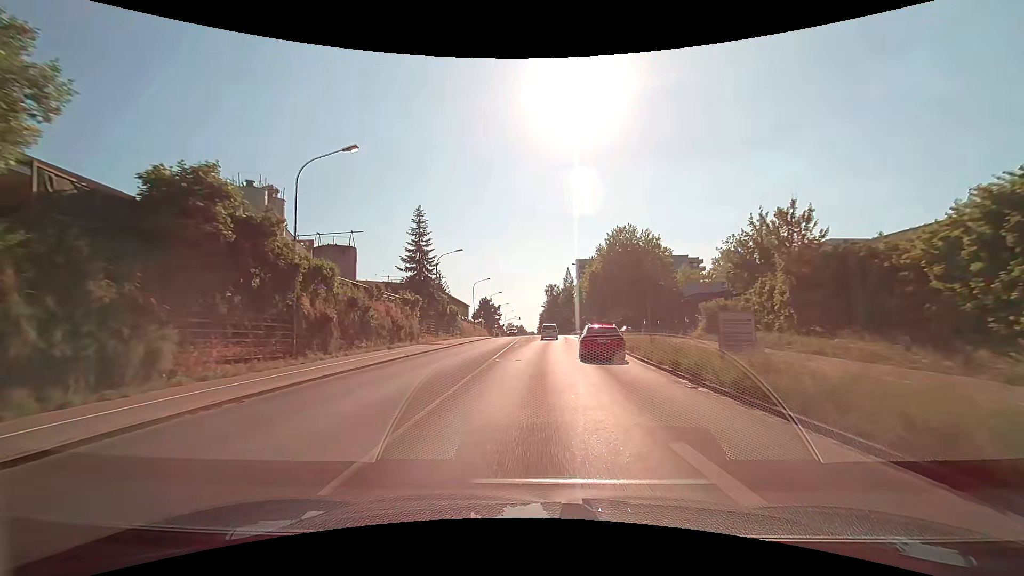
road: tertiary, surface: asphalt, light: Day
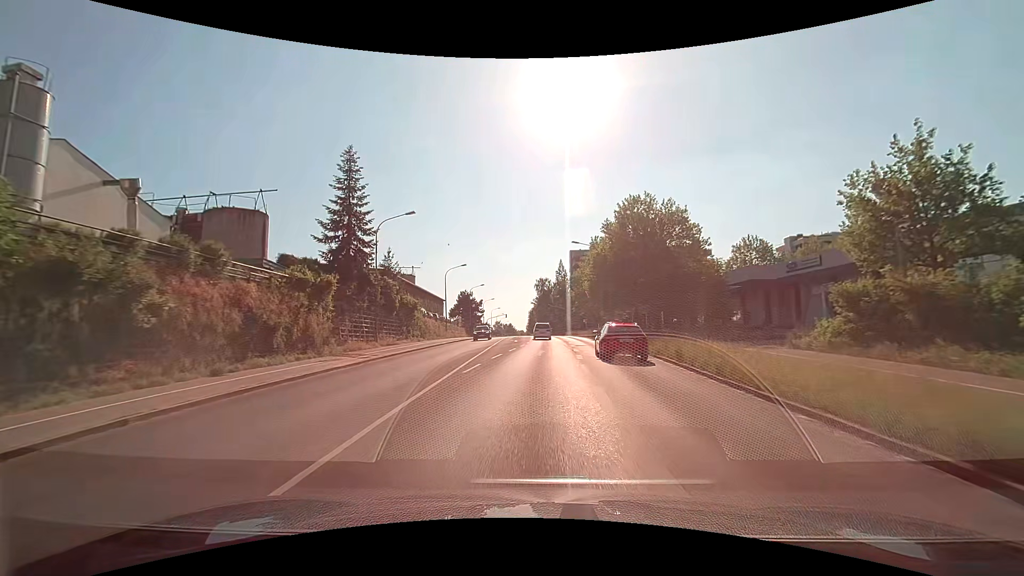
(+0.1, +19.1) m; +1°
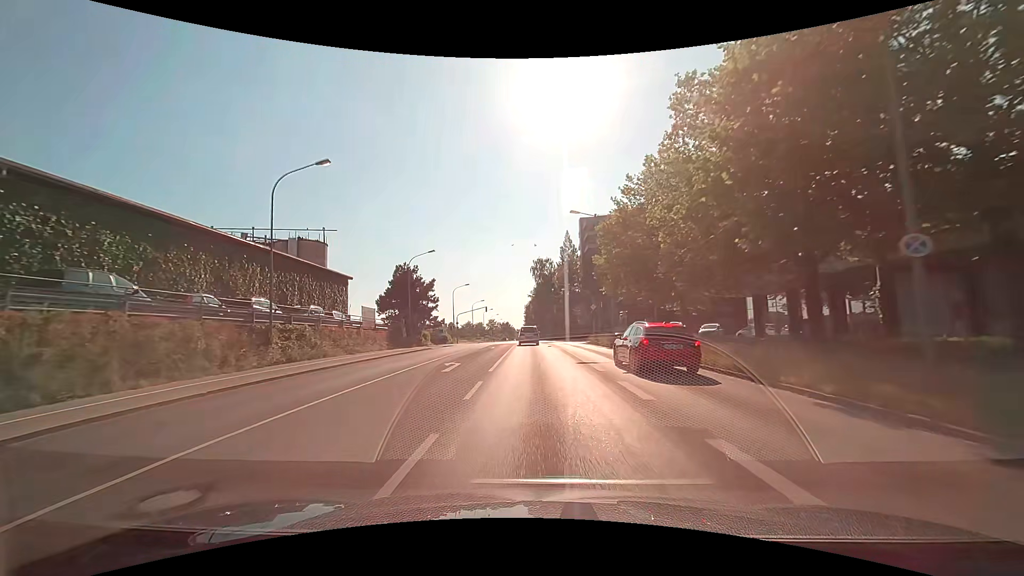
(+0.7, +46.8) m; 0°
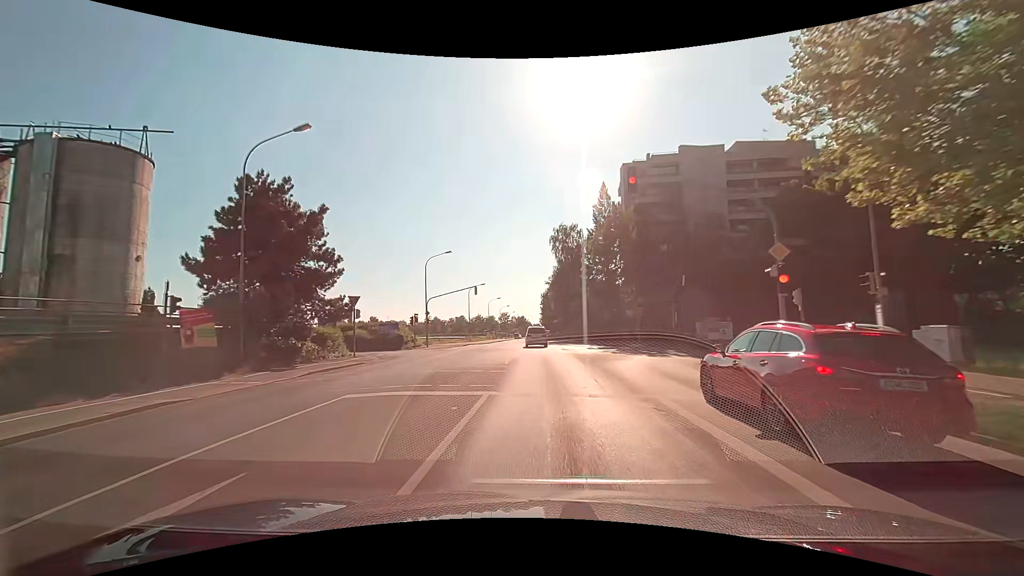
(-0.6, +35.2) m; -2°
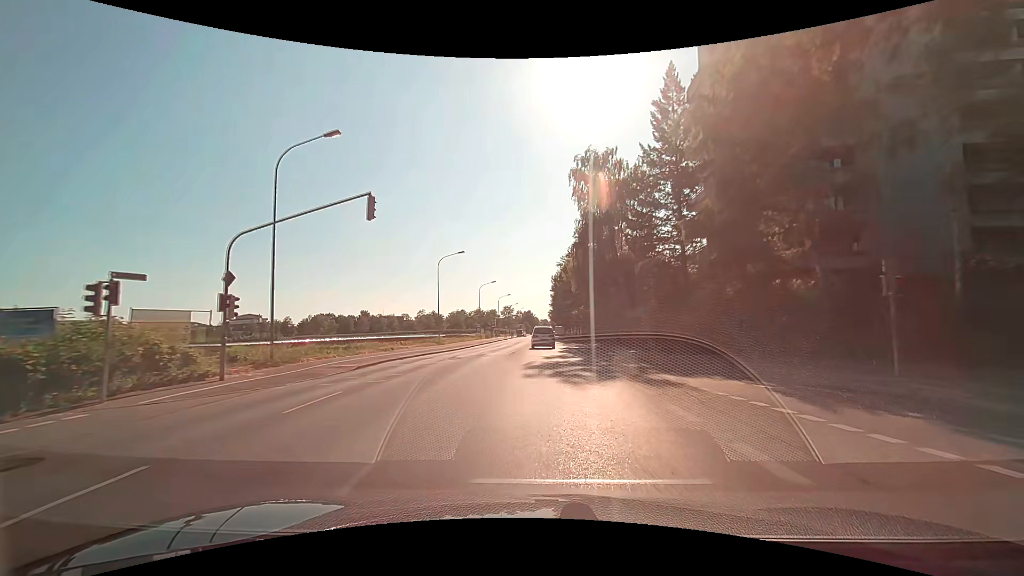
(-0.4, +35.3) m; -1°
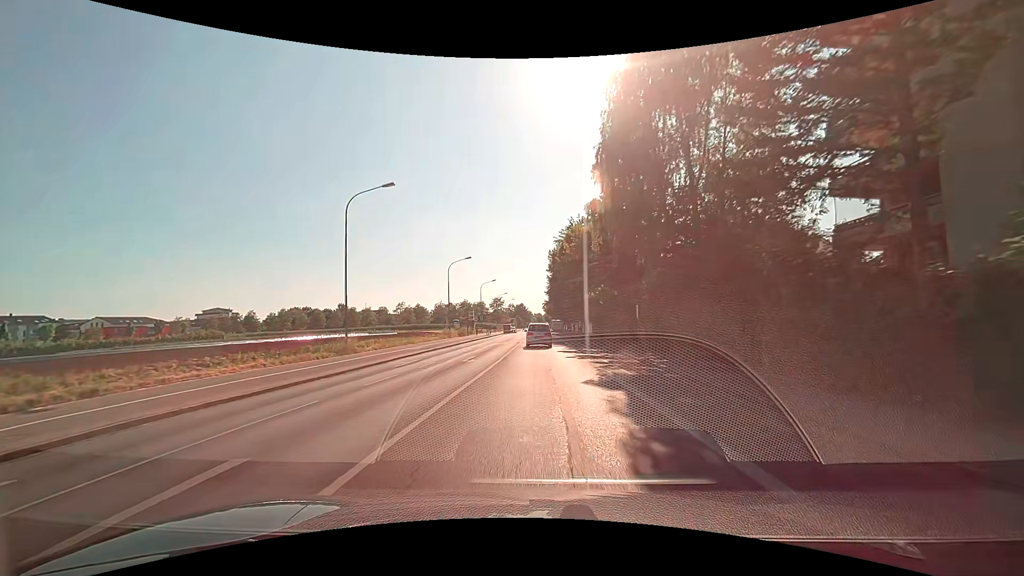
(+0.3, +26.1) m; +1°
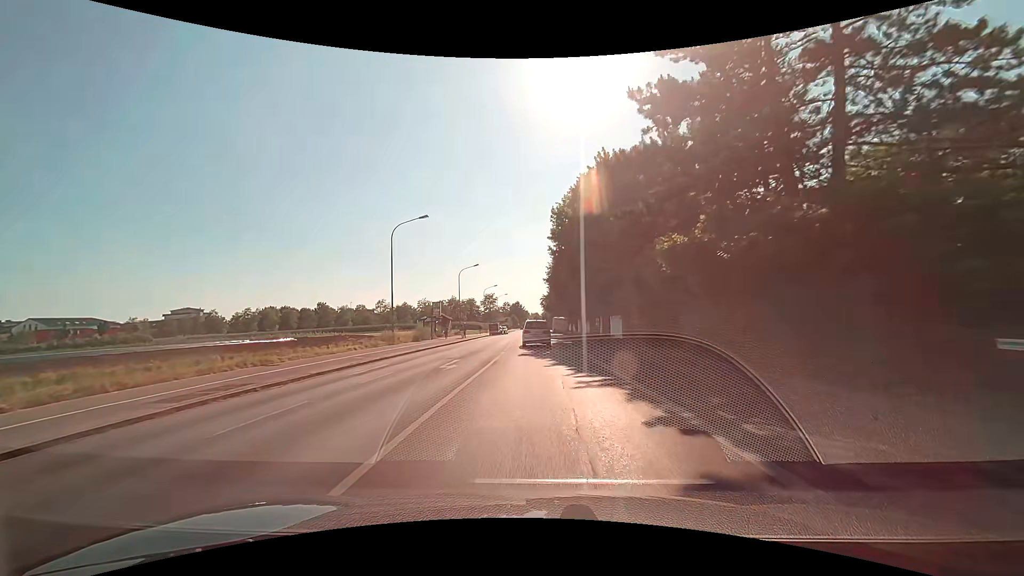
(0.0, +25.0) m; 0°
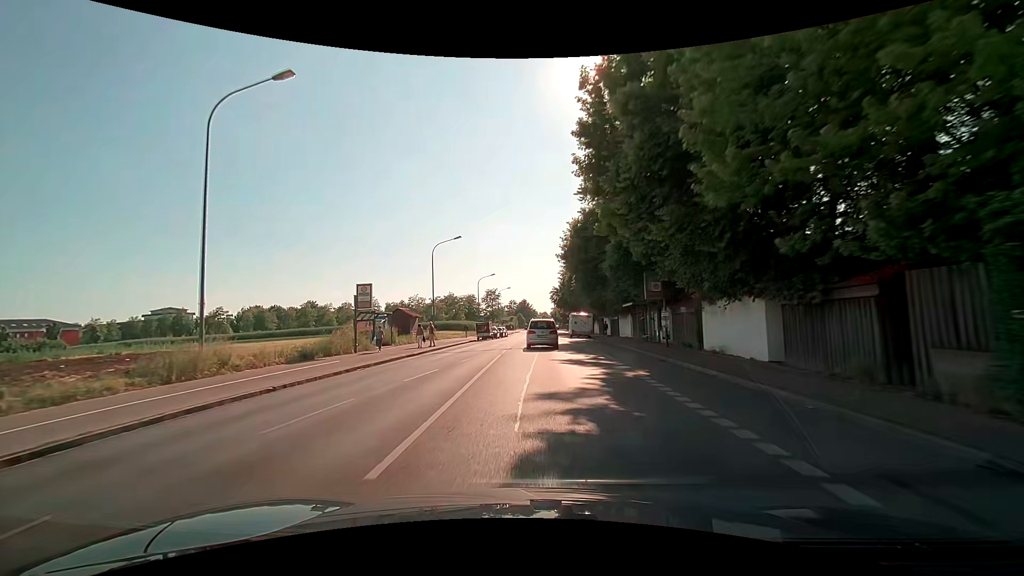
(-0.1, +24.5) m; -1°
(0, +10) (0, +20) (0, +30) (0, +40) (0, +50) (0, +60) (+1, +70) (+1, +80) (+2, +90) (+2, +100) m
